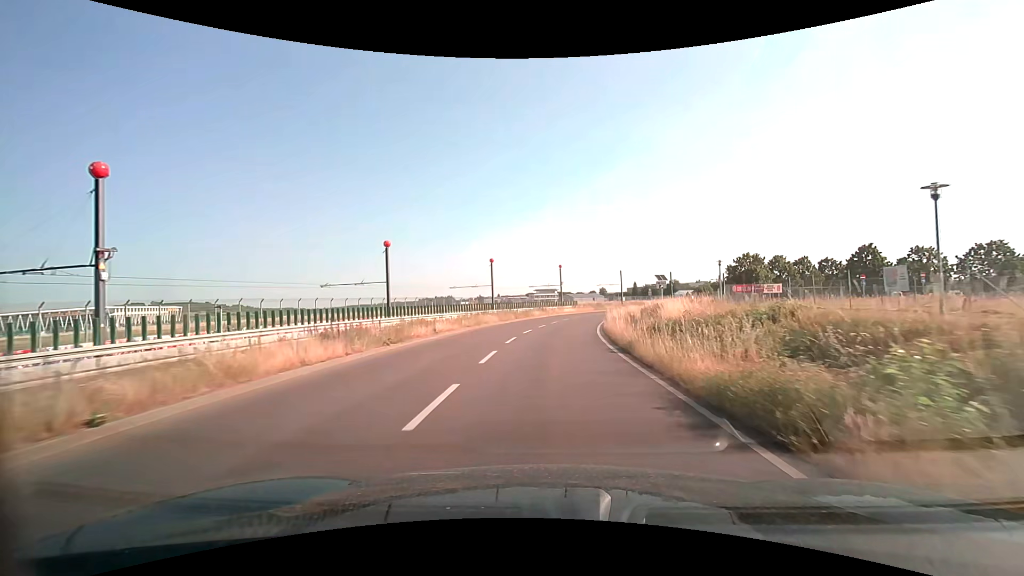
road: secondary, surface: asphalt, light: Day
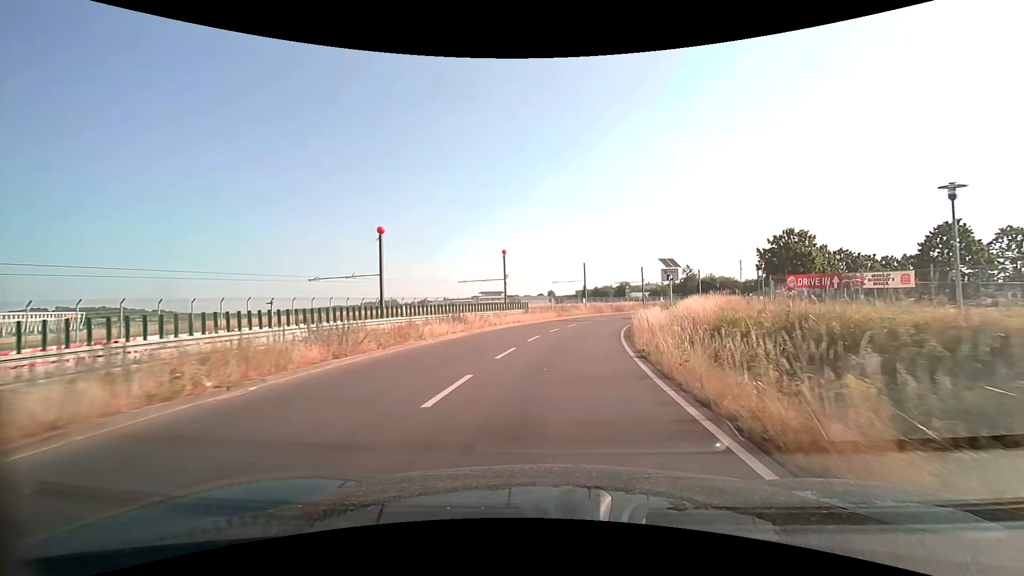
(+1.3, +28.5) m; +6°
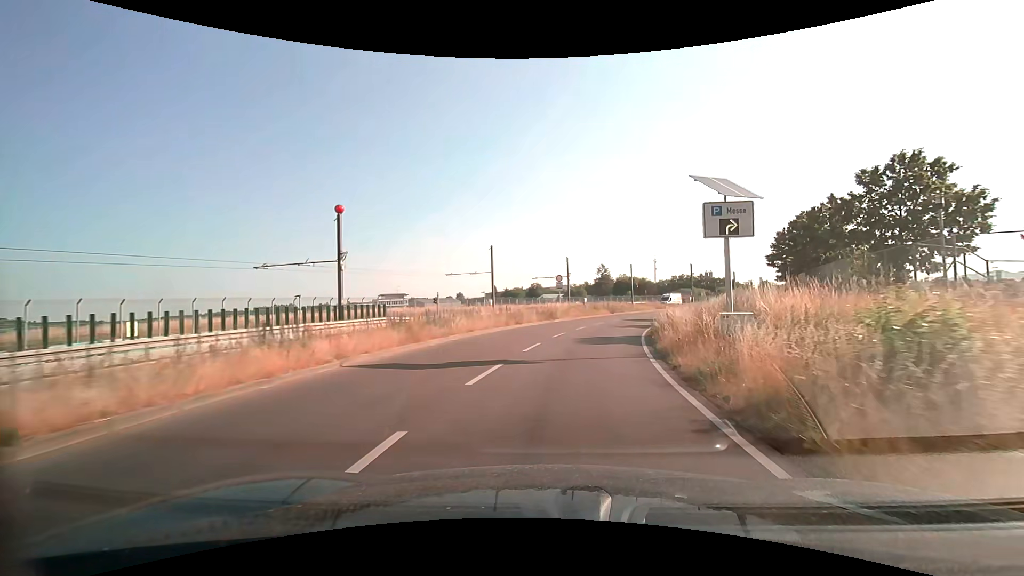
(+2.3, +27.8) m; +10°
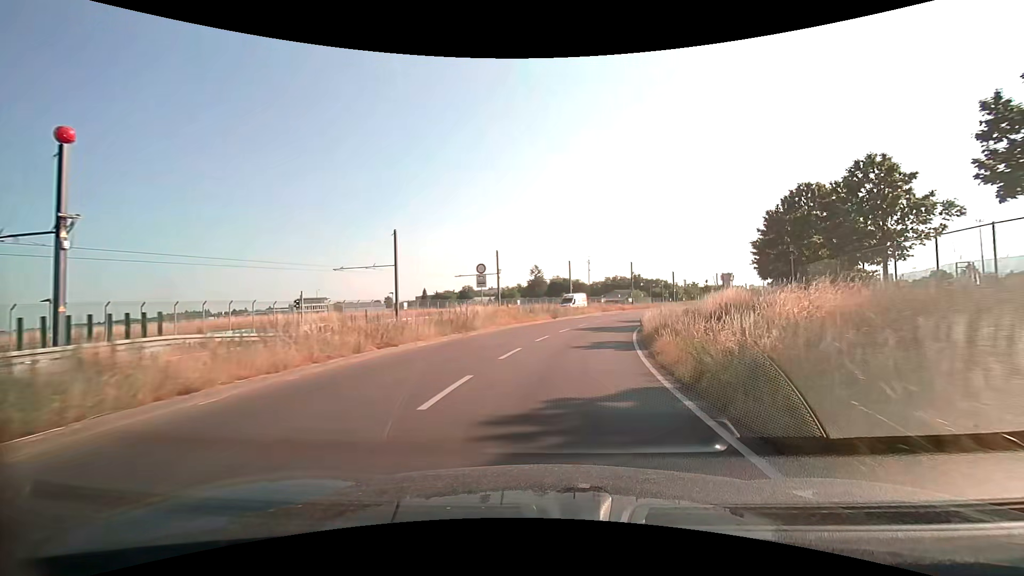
(+0.8, +13.7) m; +8°
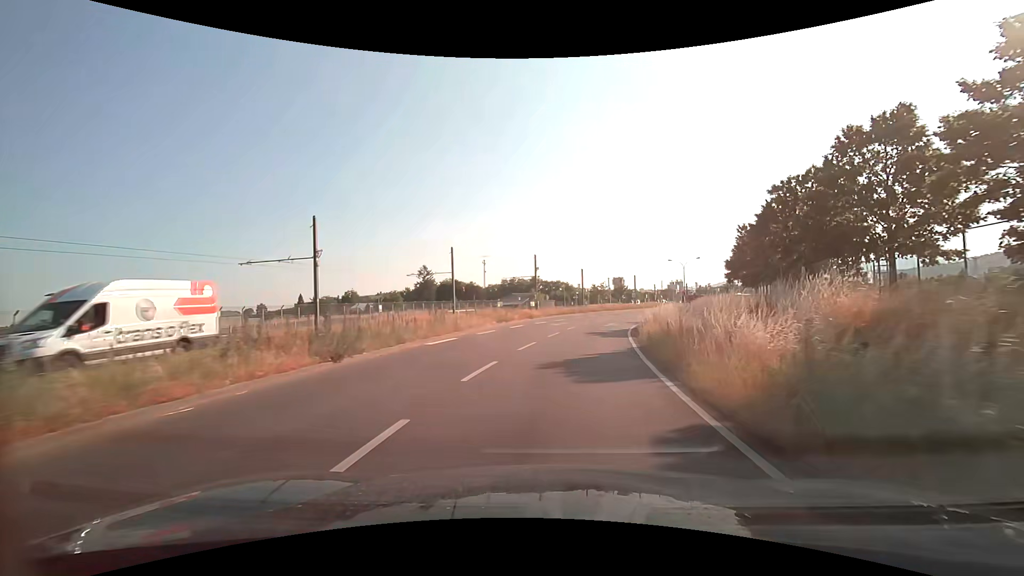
(+2.7, +27.0) m; +11°
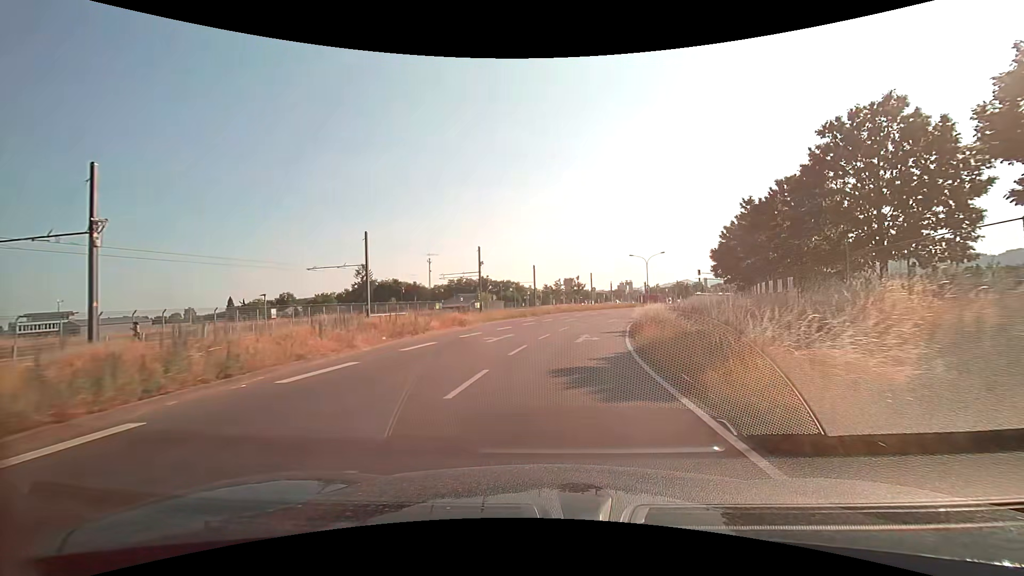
(+0.7, +13.5) m; +5°
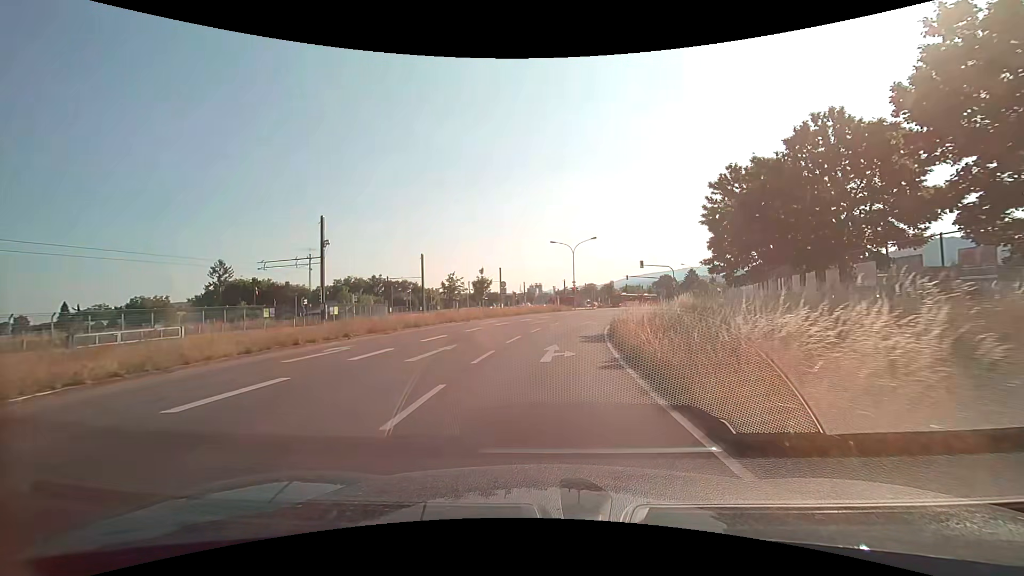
(+2.3, +25.2) m; +10°
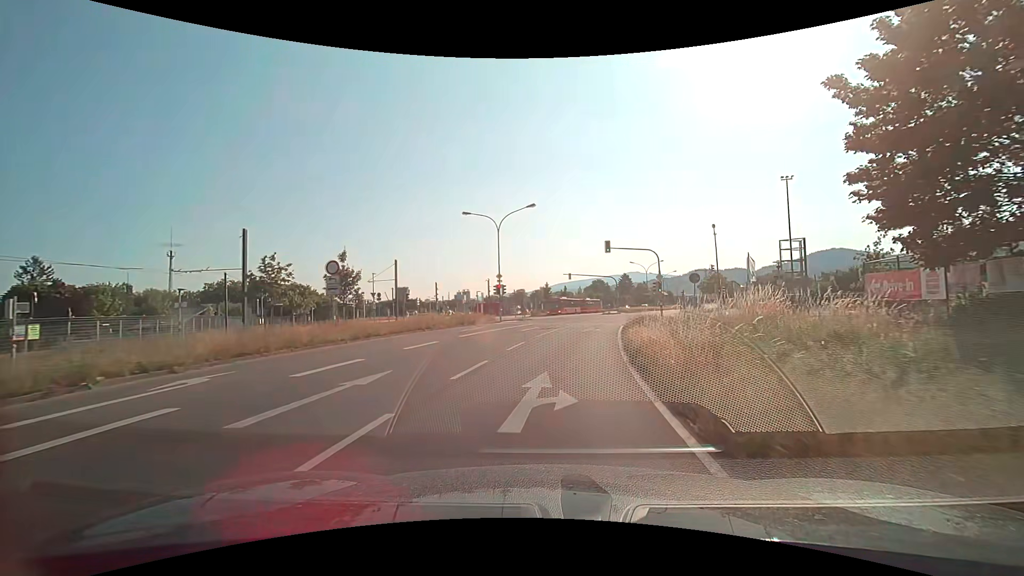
(+1.6, +25.9) m; +9°
(0, +10) (+1, +20) (+3, +30) (+5, +40) (+7, +49) (+10, +59) (+13, +68) (+17, +78) (+20, +87) (+24, +97) m
